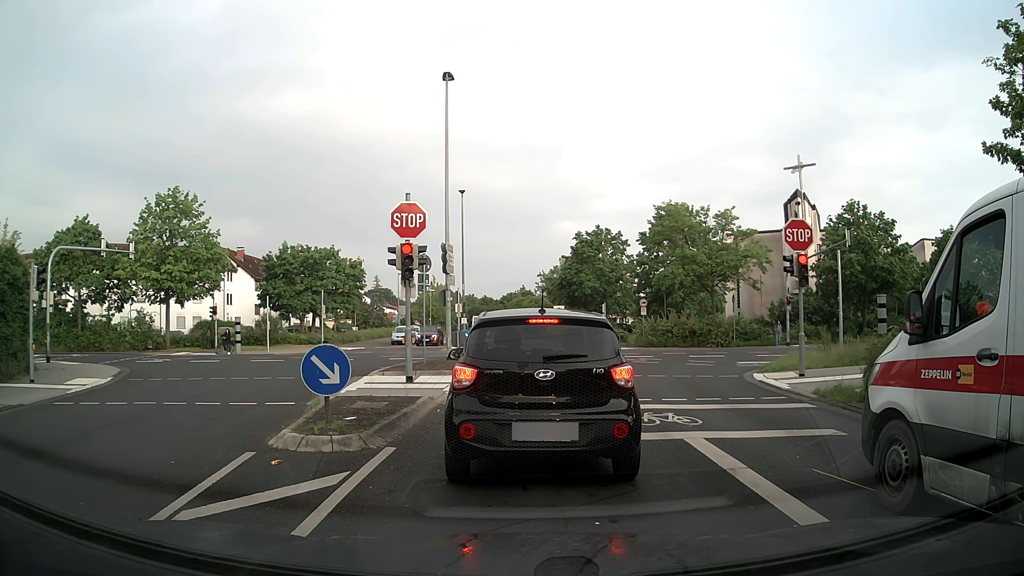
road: residential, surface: asphalt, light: Day
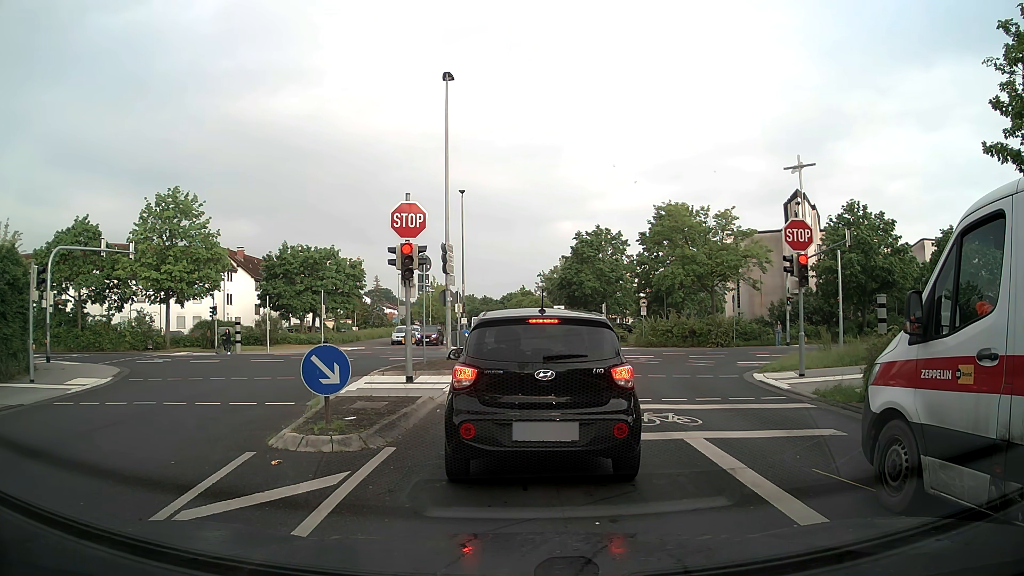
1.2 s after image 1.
(0.0, 0.0) m; 0°
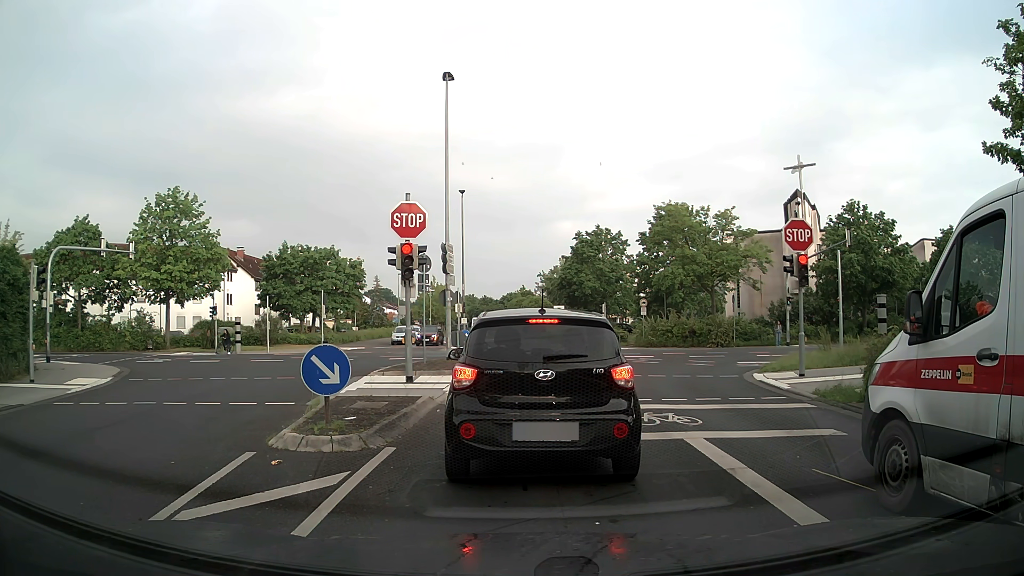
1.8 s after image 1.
(0.0, 0.0) m; 0°
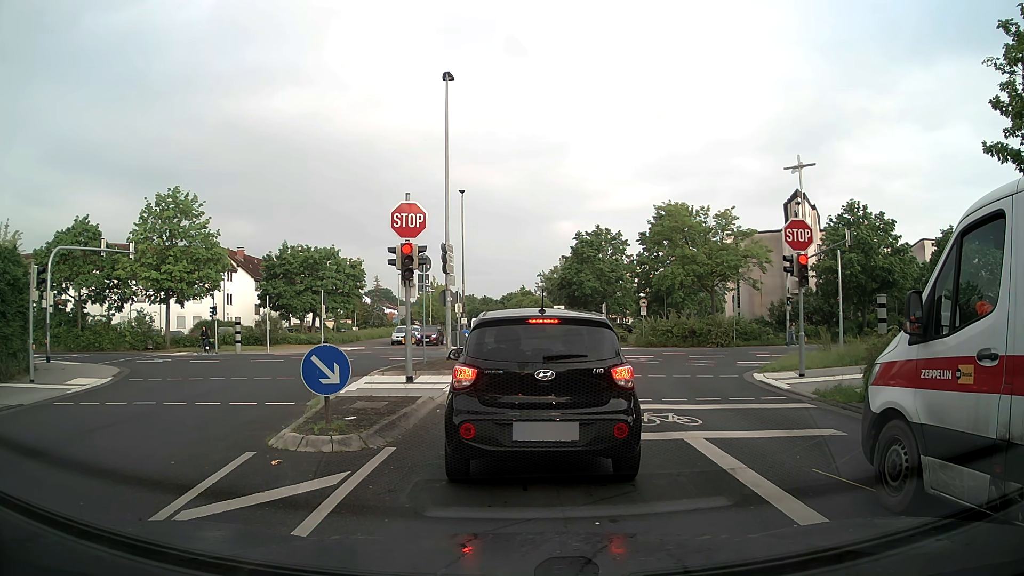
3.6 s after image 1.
(0.0, 0.0) m; 0°
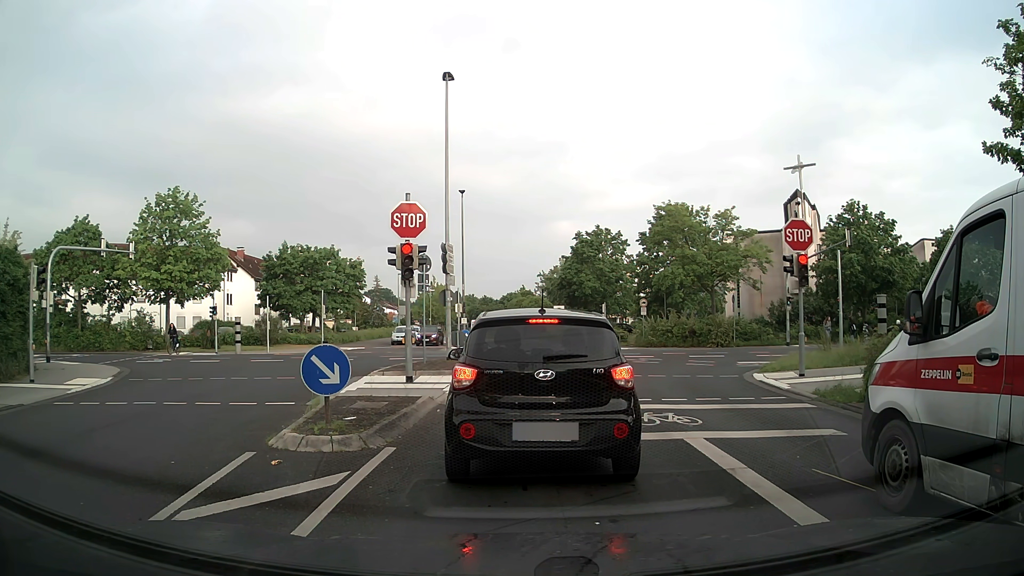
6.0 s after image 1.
(0.0, 0.0) m; 0°
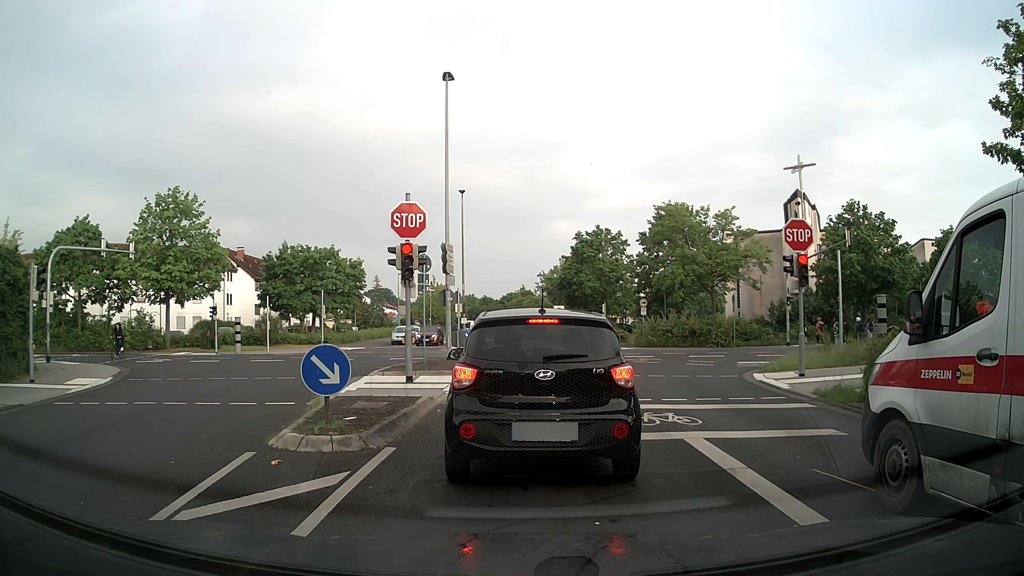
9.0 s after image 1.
(0.0, 0.0) m; 0°
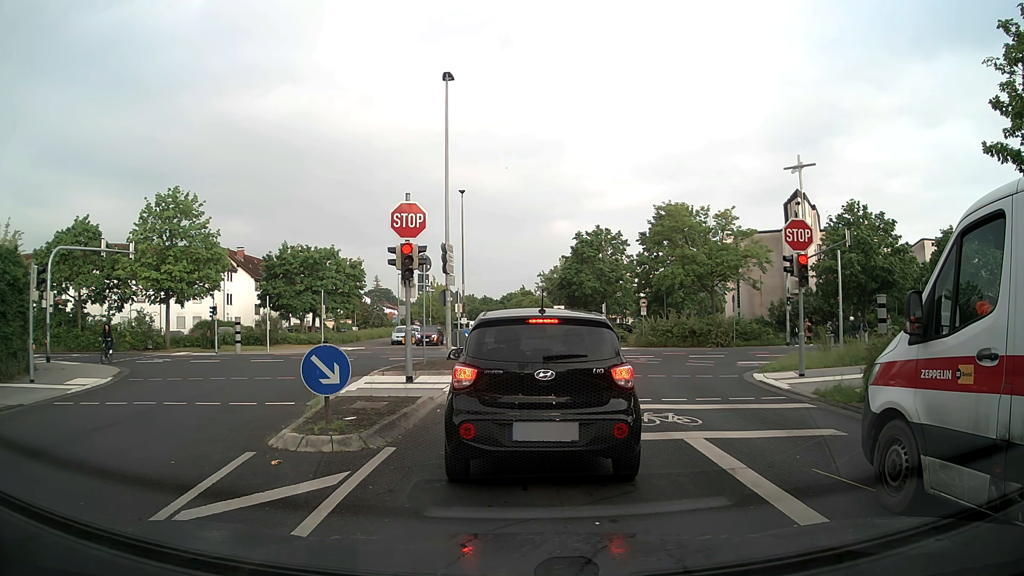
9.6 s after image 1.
(0.0, 0.0) m; 0°
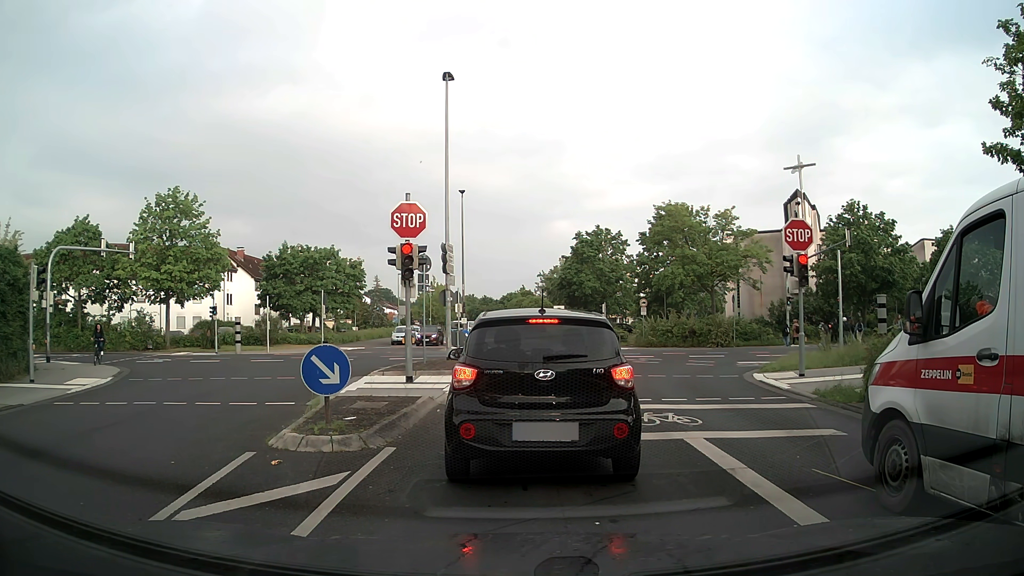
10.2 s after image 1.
(0.0, 0.0) m; 0°
